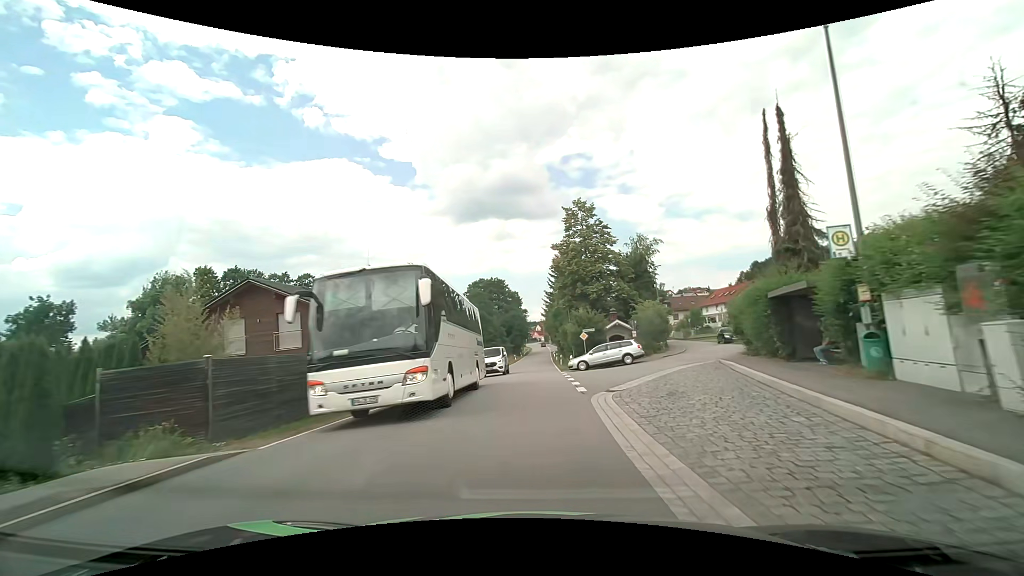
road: secondary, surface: asphalt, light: Day
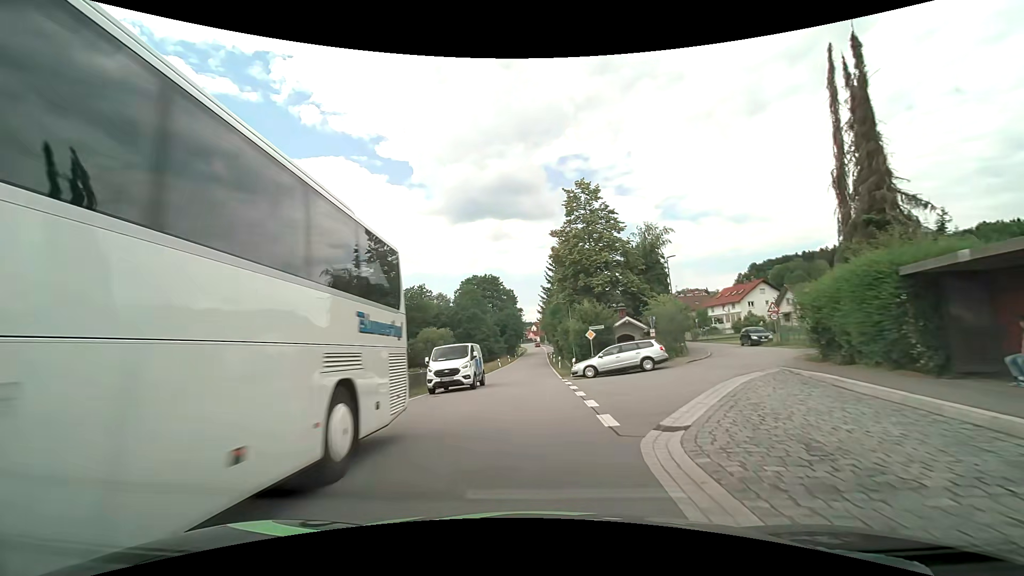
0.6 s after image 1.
(0.0, +6.5) m; 0°
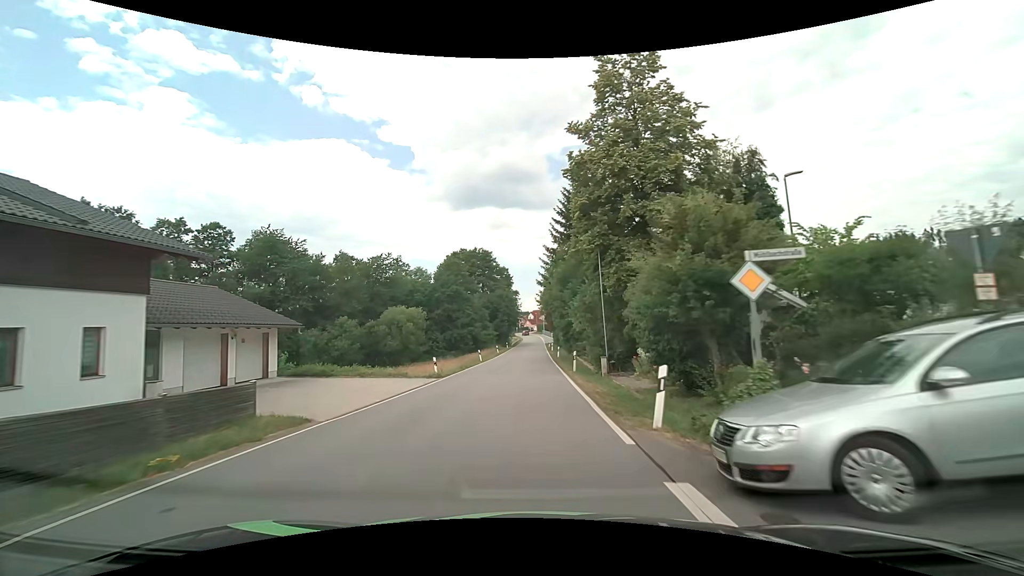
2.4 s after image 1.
(+0.1, +20.5) m; 0°
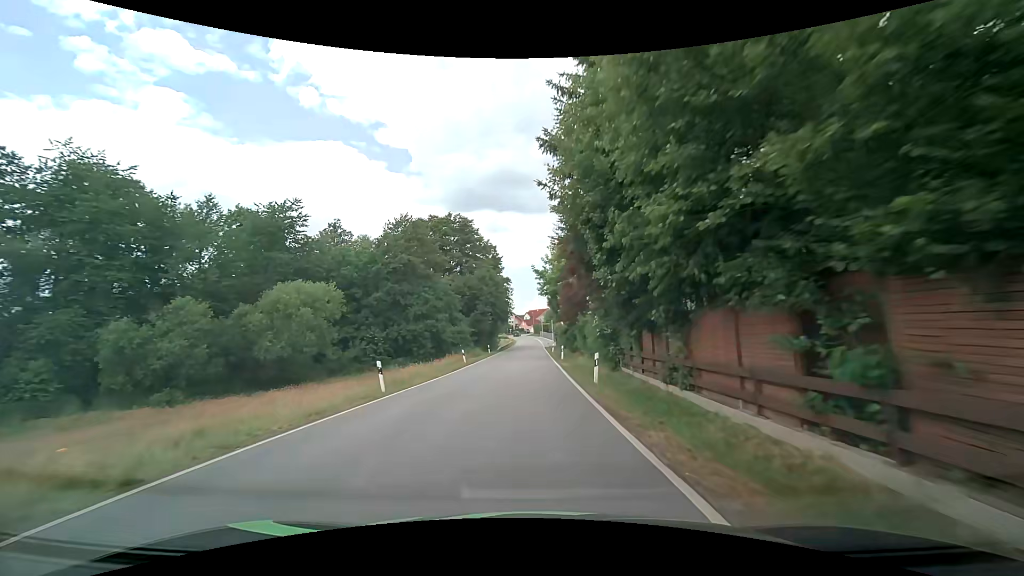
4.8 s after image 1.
(+0.1, +30.1) m; 0°
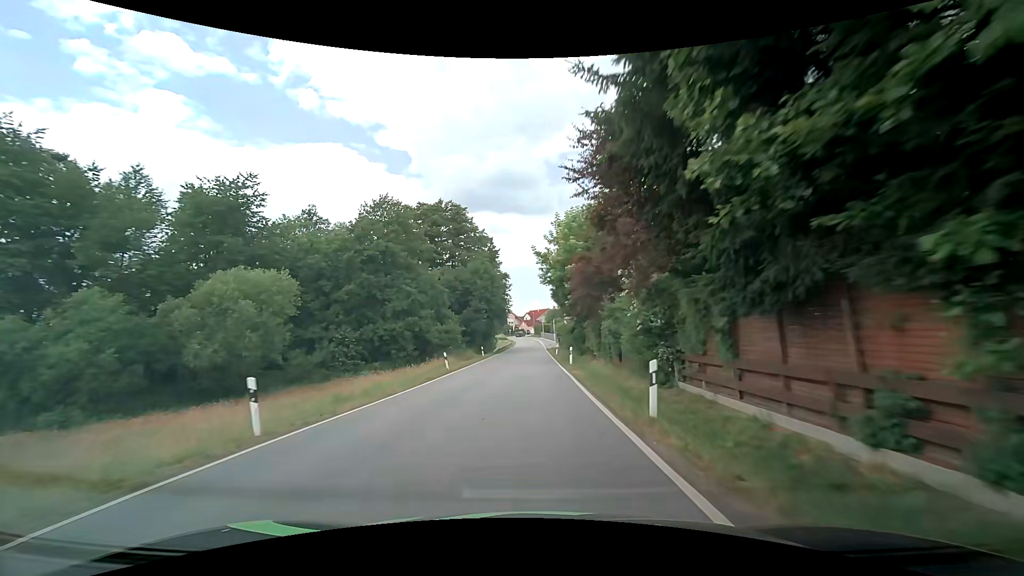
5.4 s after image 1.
(0.0, +7.9) m; 0°
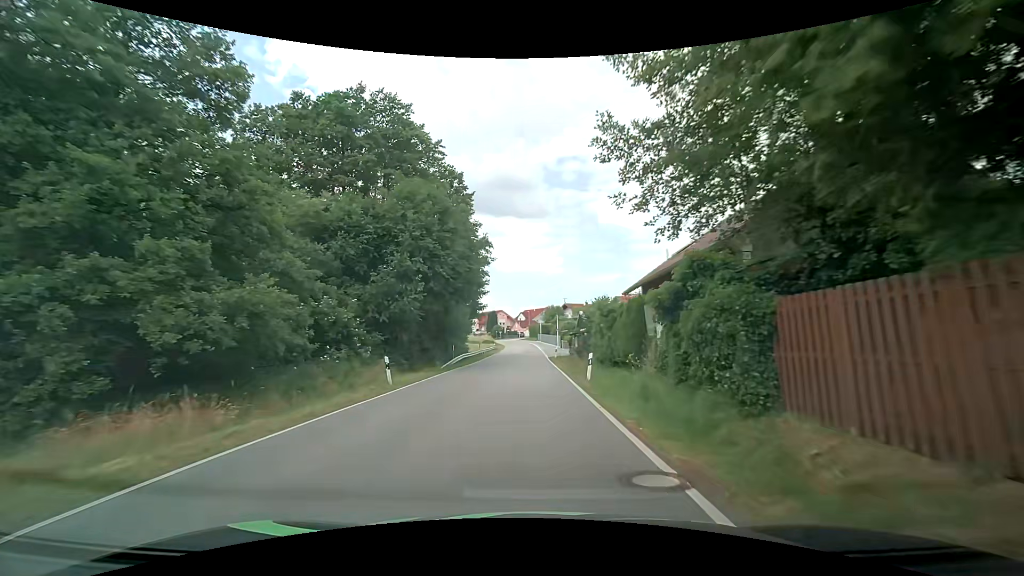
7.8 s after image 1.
(+0.1, +31.3) m; 0°
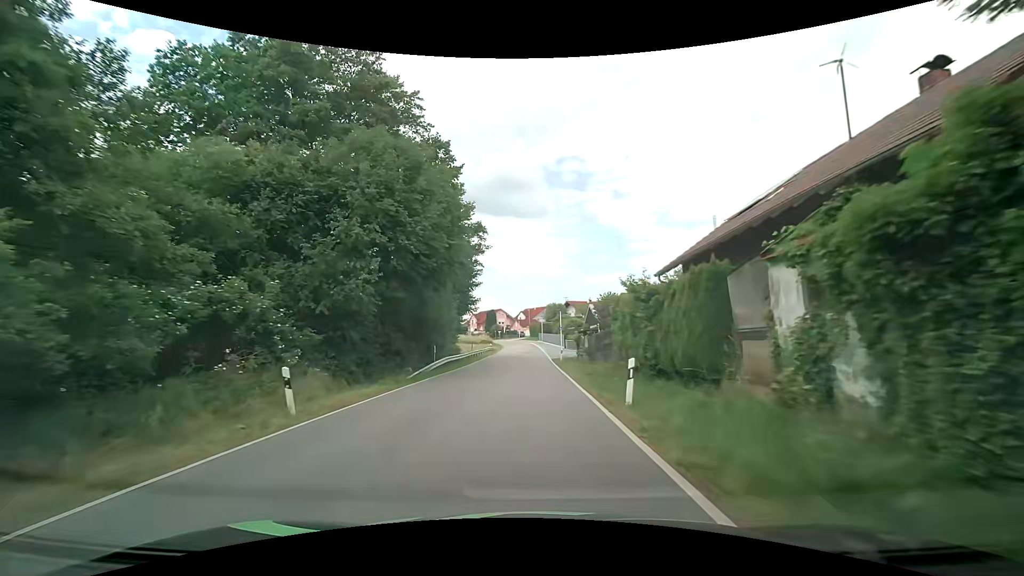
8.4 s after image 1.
(+0.1, +7.5) m; +1°
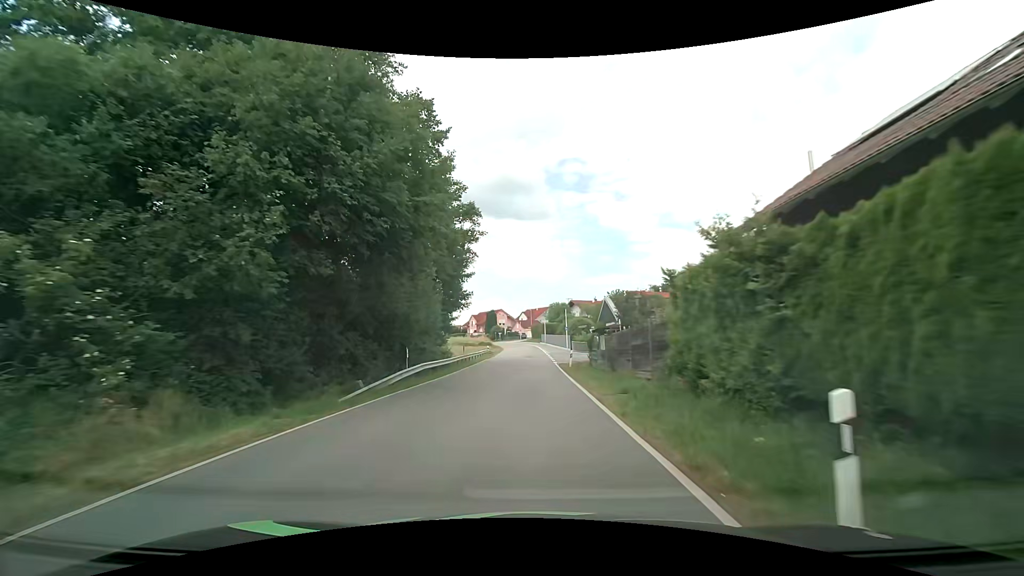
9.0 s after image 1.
(0.0, +7.3) m; 0°
(0, +10) (0, +20) (0, +30) (0, +40) (0, +50) (0, +60) (0, +70) (-1, +80) (-1, +90) (-2, +100) m
